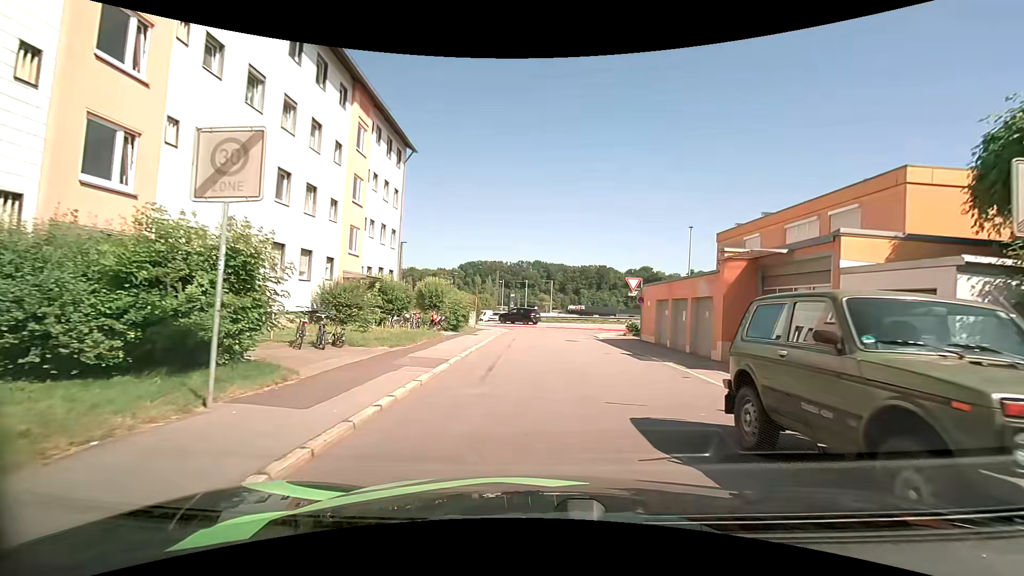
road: residential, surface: asphalt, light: Day
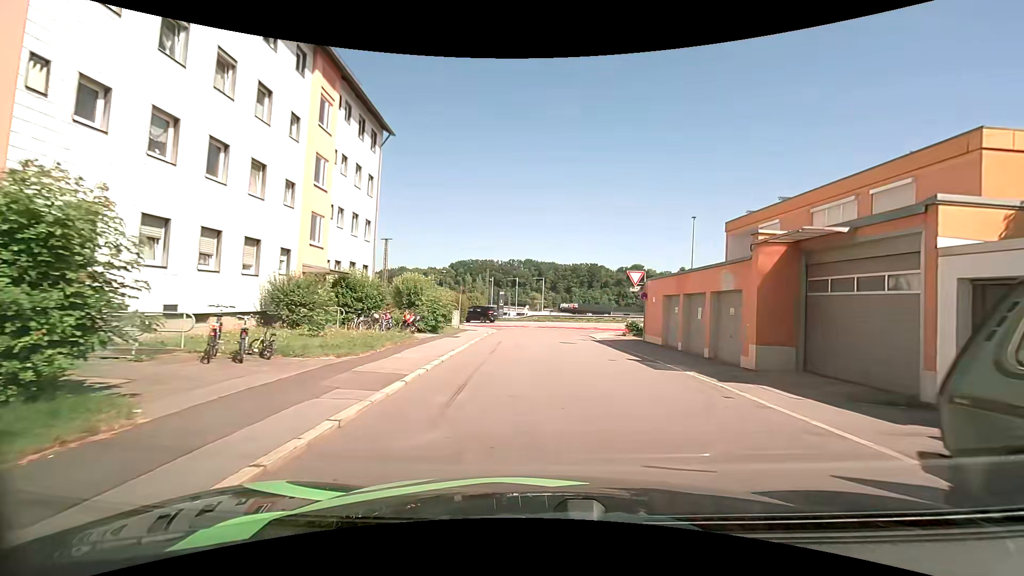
(0.0, +3.3) m; +1°
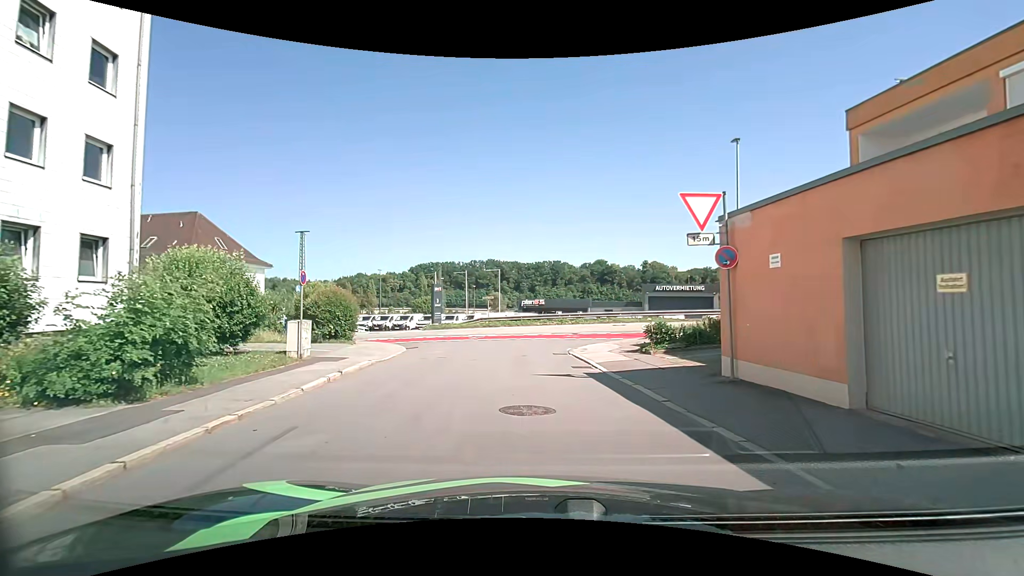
(+1.0, +15.7) m; +5°
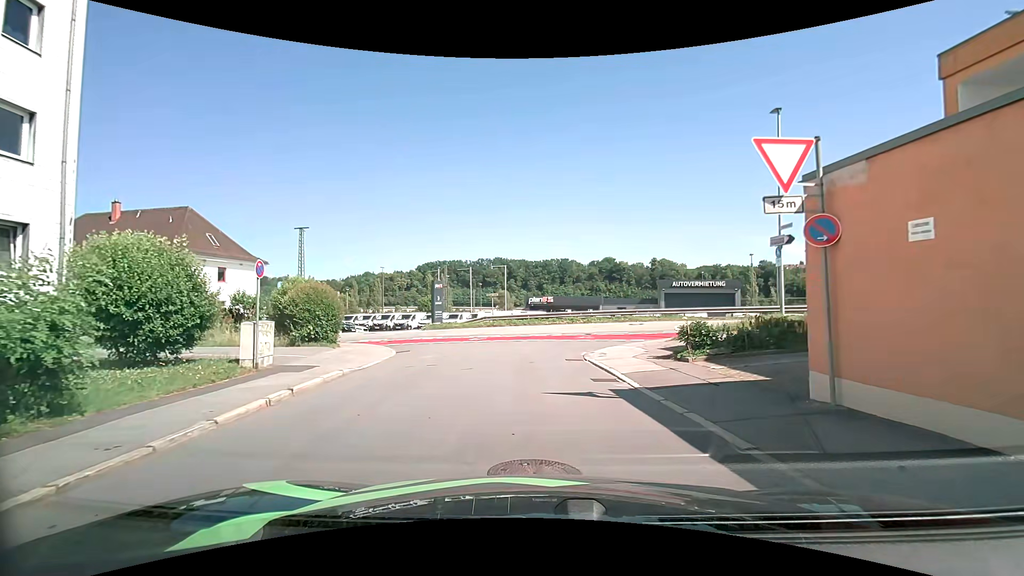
(-0.1, +2.7) m; -1°
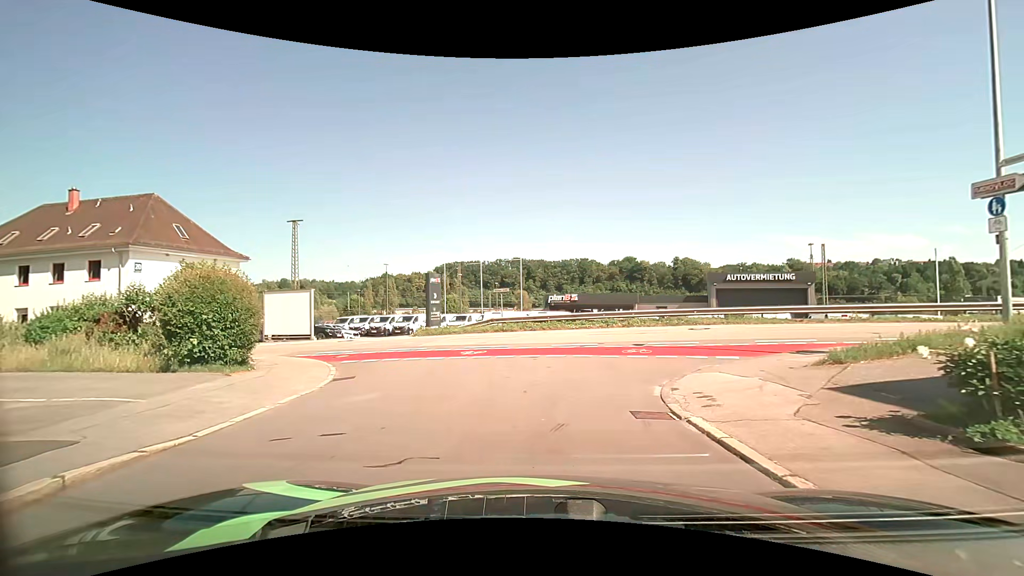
(-0.1, +7.4) m; -2°
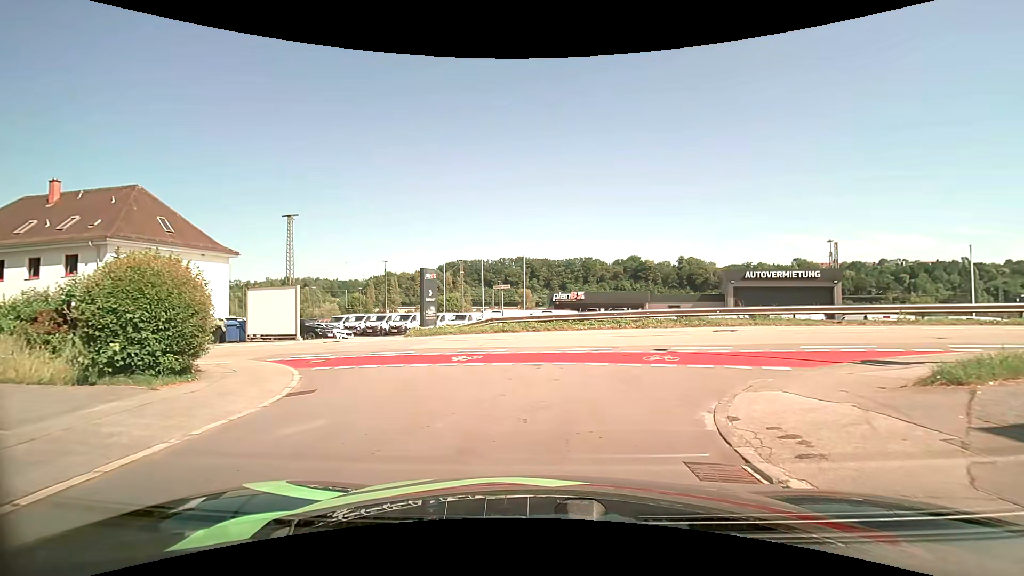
(0.0, +2.3) m; -1°
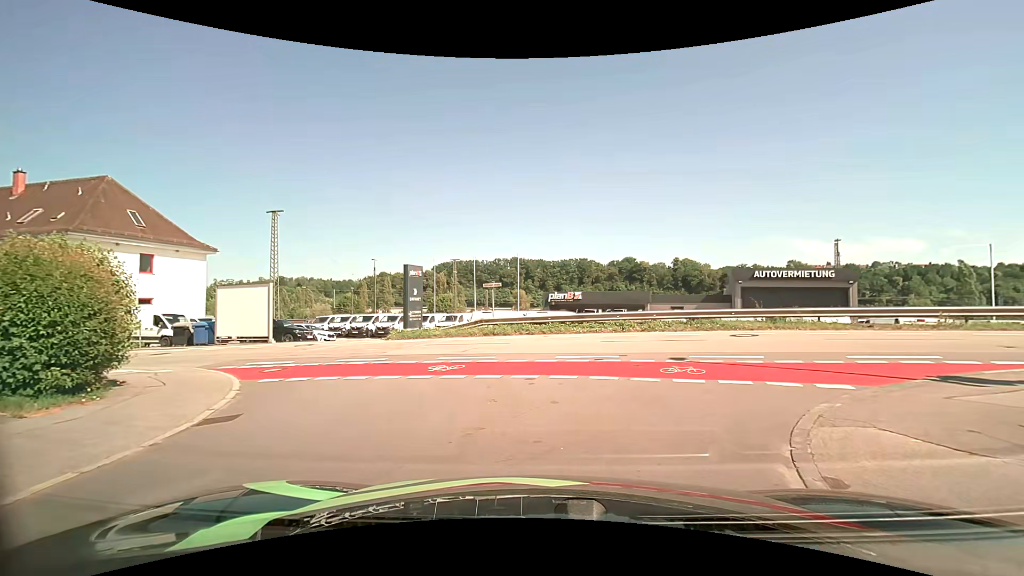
(0.0, +2.2) m; 0°
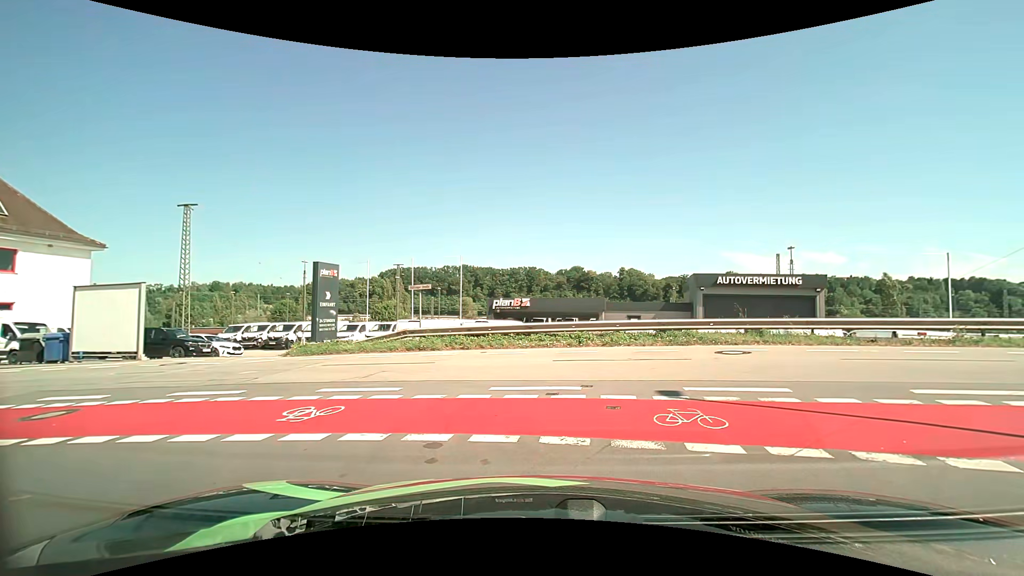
(+0.2, +3.8) m; +6°
